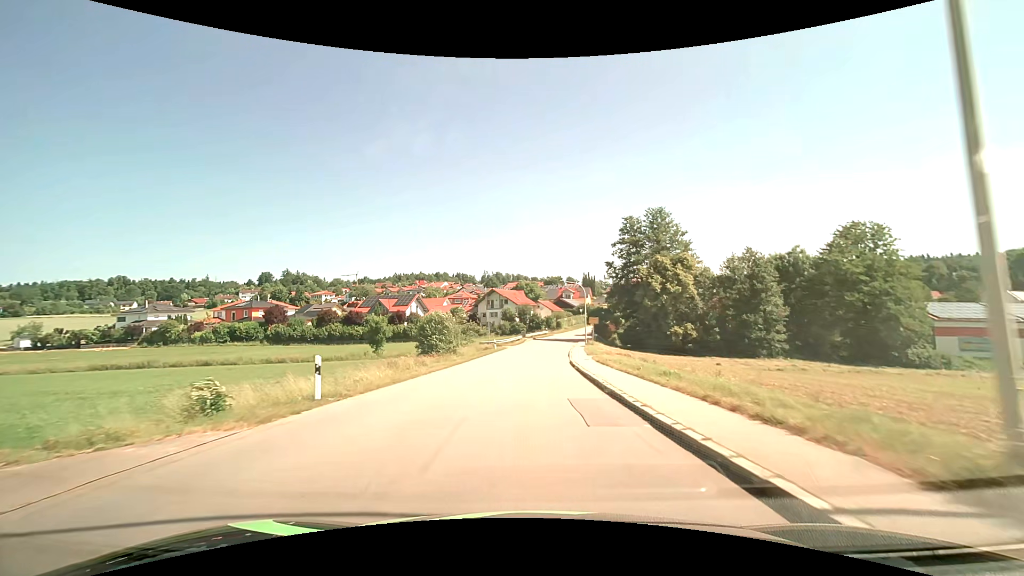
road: tertiary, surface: asphalt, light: Day
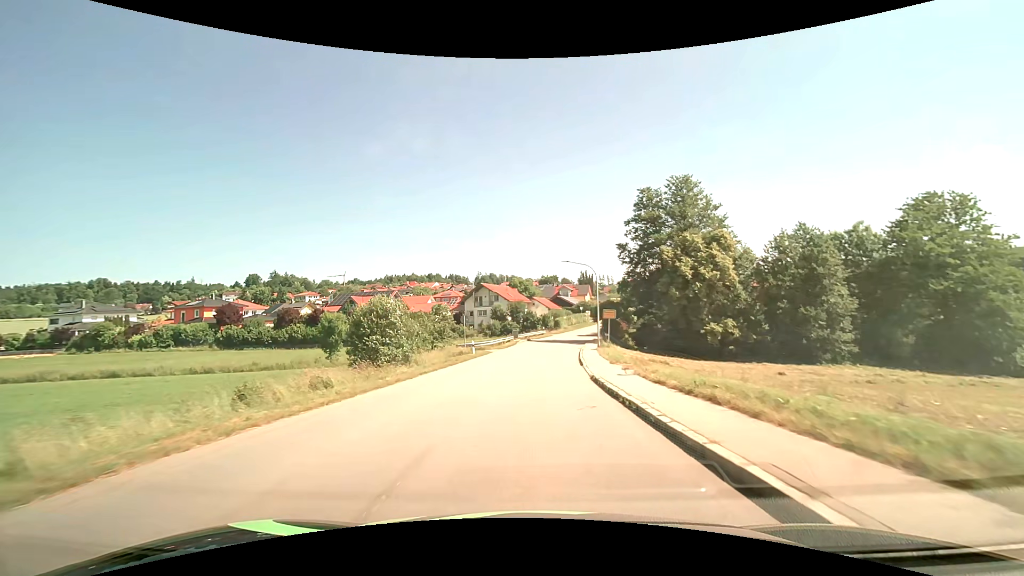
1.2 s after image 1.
(0.0, +14.4) m; 0°
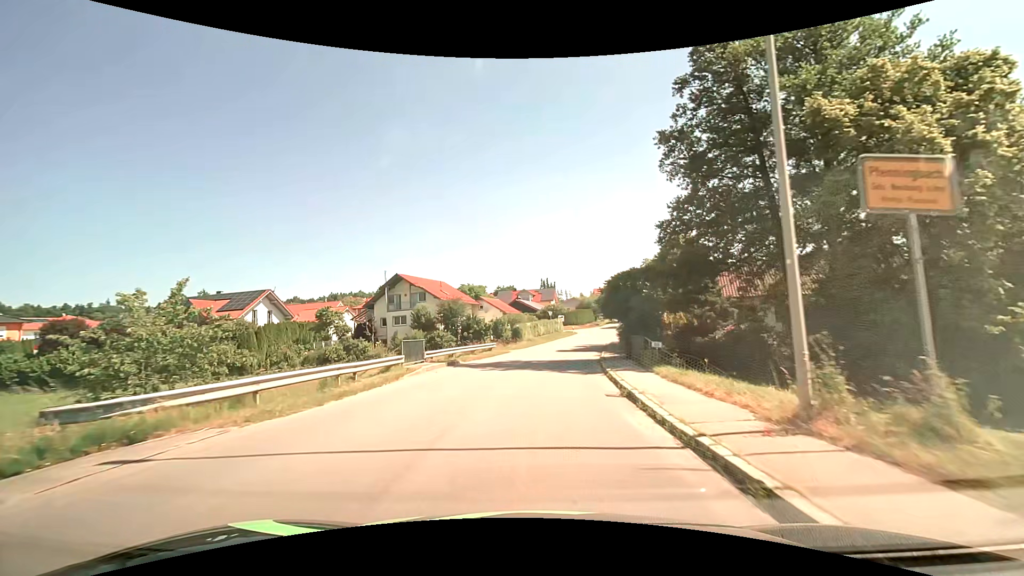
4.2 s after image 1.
(+1.4, +34.5) m; +5°
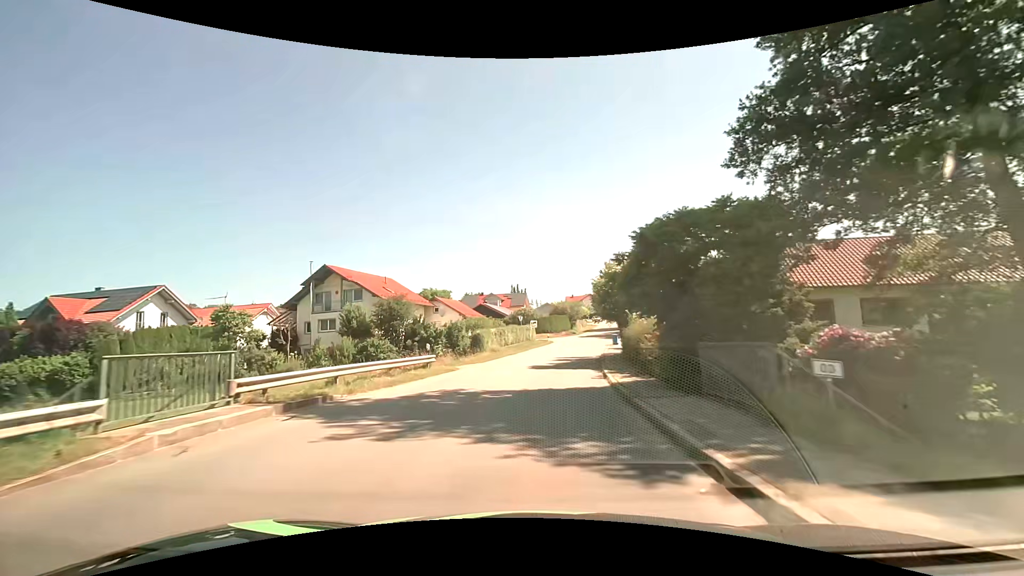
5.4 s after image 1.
(+0.4, +13.1) m; +3°
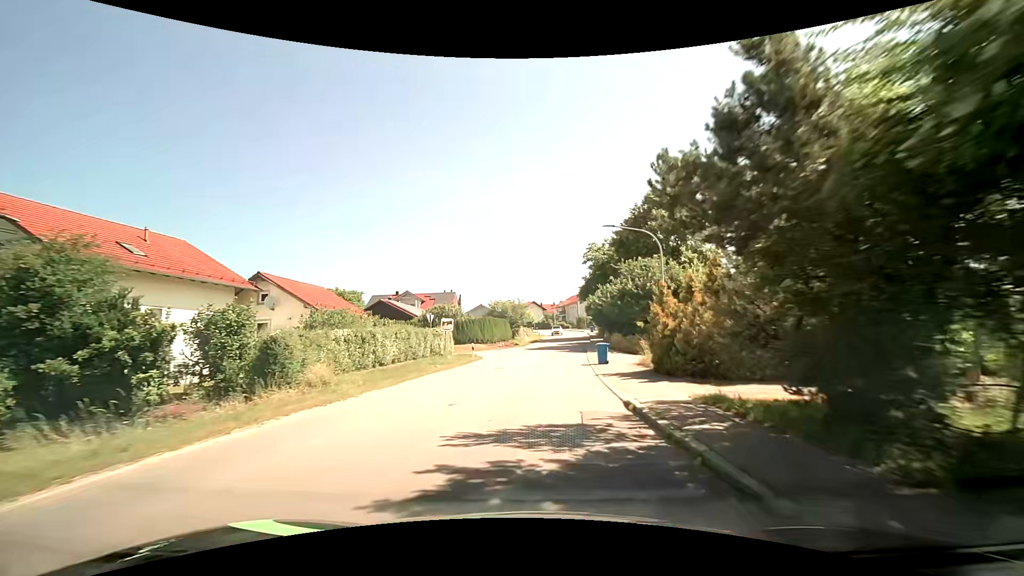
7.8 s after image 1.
(+1.7, +26.7) m; +7°
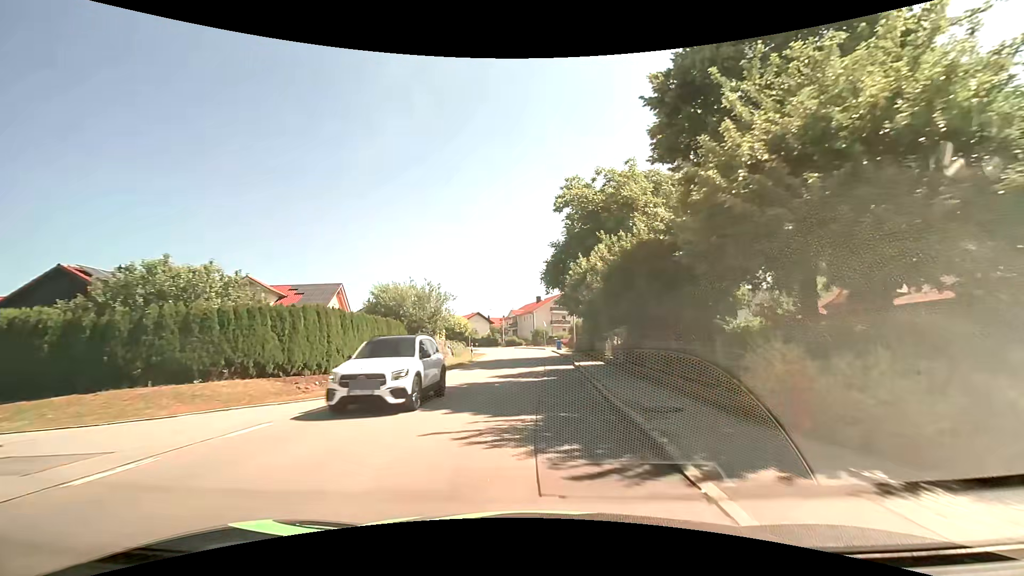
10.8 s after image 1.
(+1.8, +32.8) m; +6°
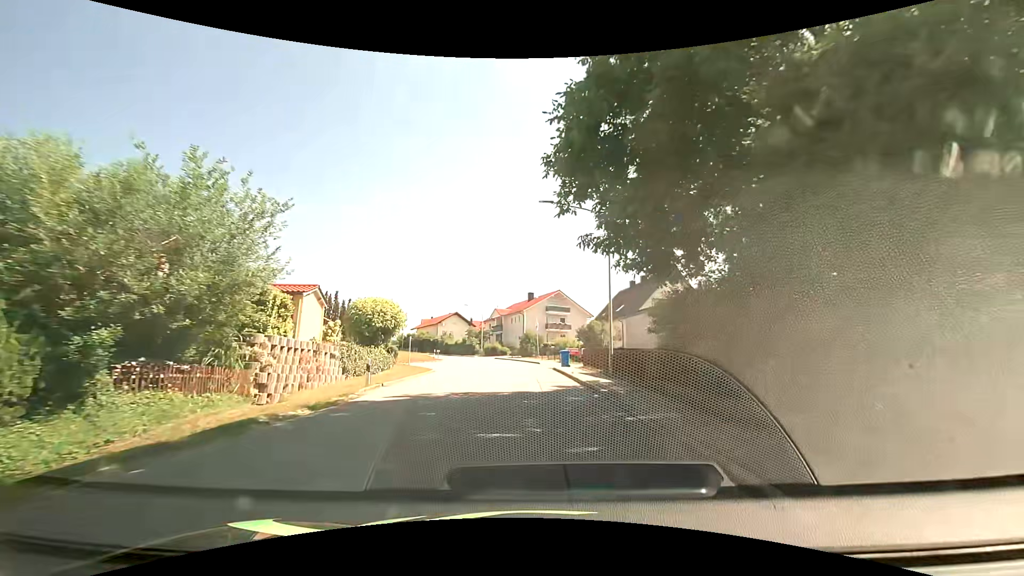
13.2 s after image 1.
(+0.1, +24.7) m; +1°
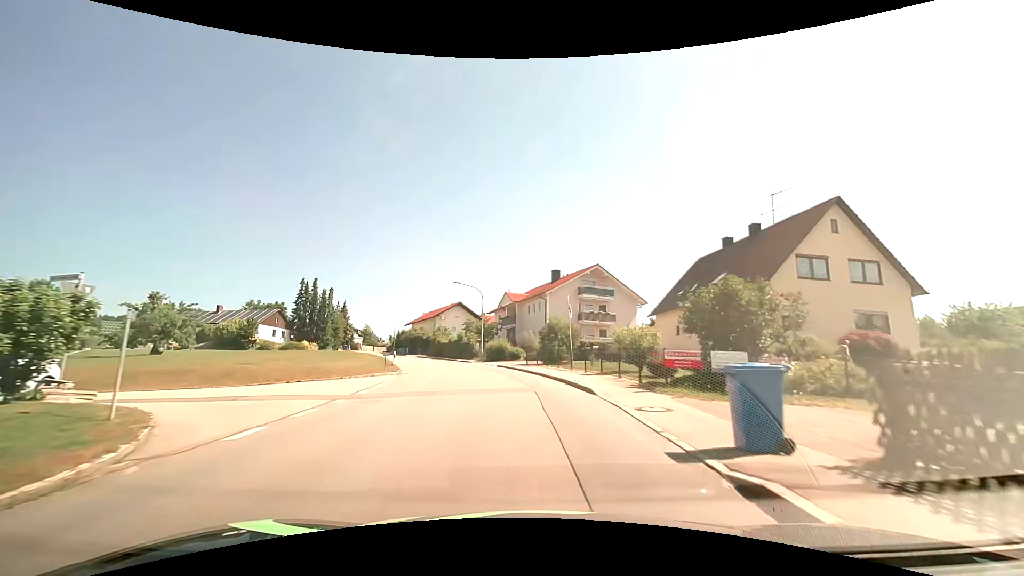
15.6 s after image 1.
(-0.4, +25.3) m; -2°
(0, +10) (-1, +20) (-3, +30) (-5, +40) (-9, +49) (-13, +58) (-17, +67) (-21, +76) (-25, +85) (-29, +94) m
